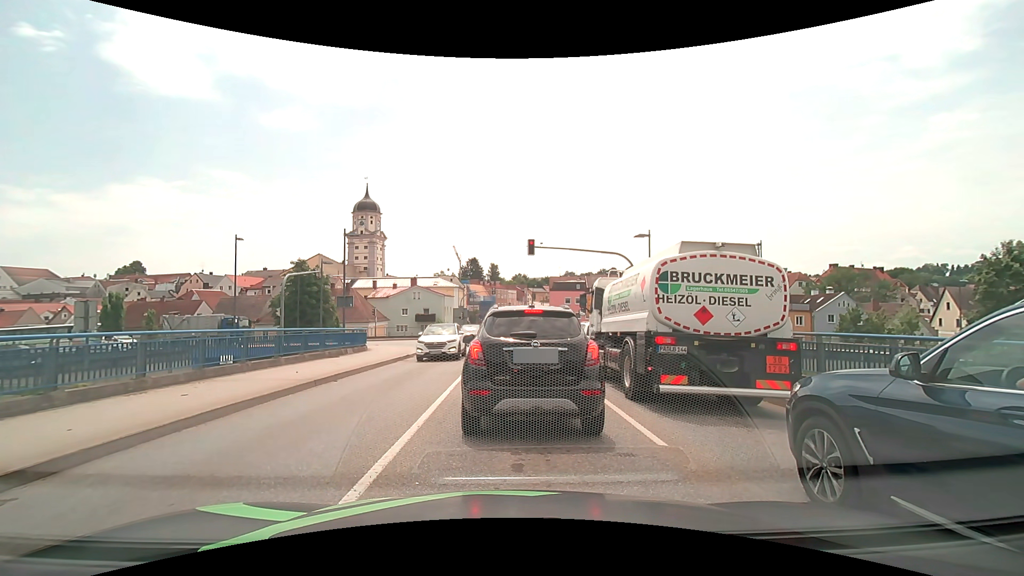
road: secondary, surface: asphalt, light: Day
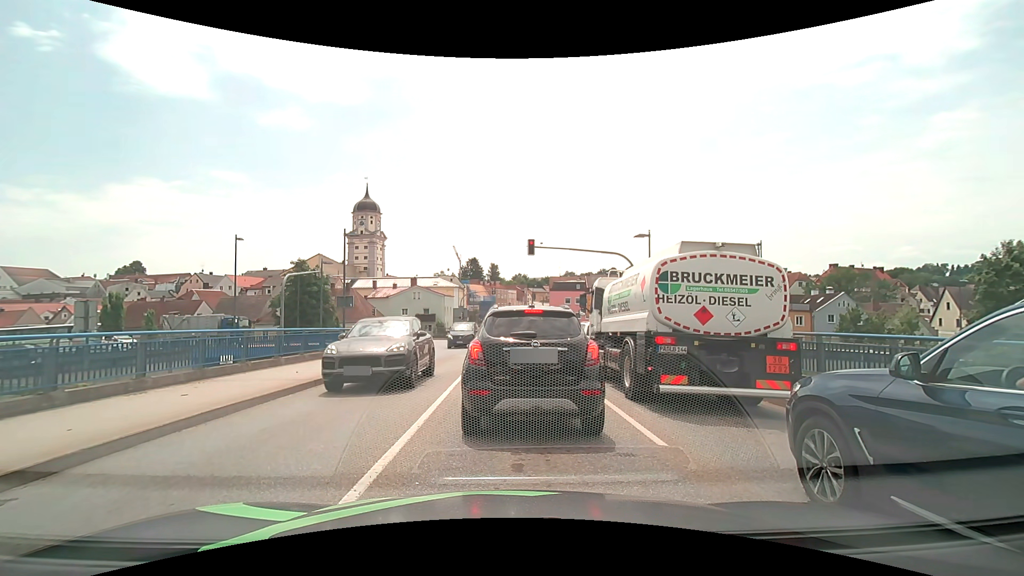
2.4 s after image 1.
(0.0, 0.0) m; 0°
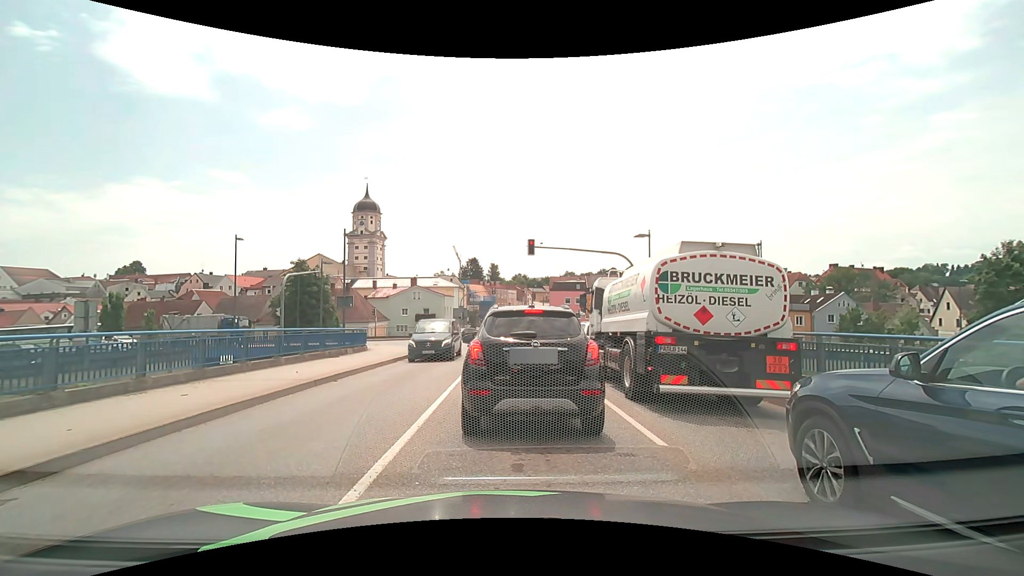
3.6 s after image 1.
(0.0, 0.0) m; 0°
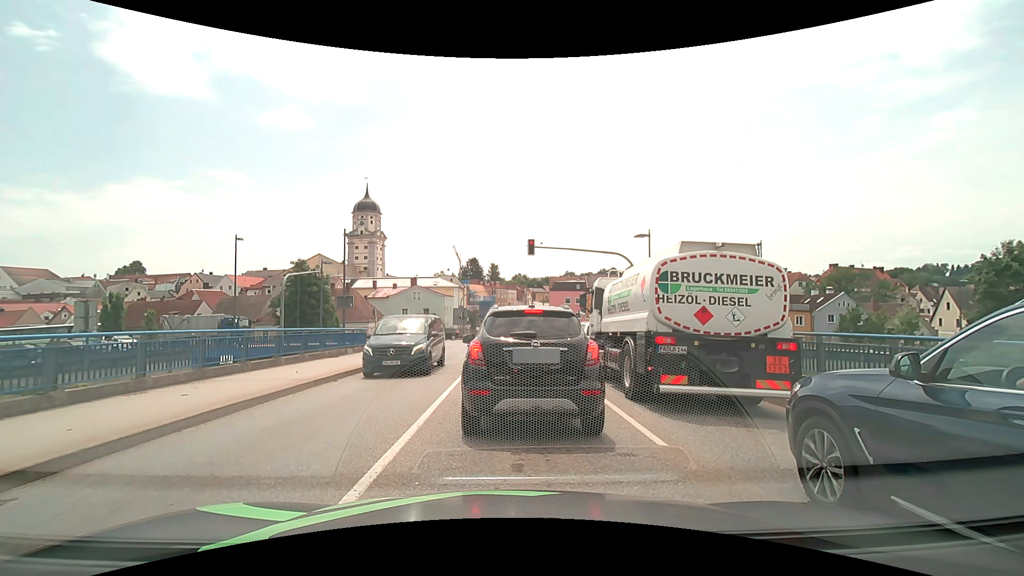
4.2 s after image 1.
(0.0, 0.0) m; 0°
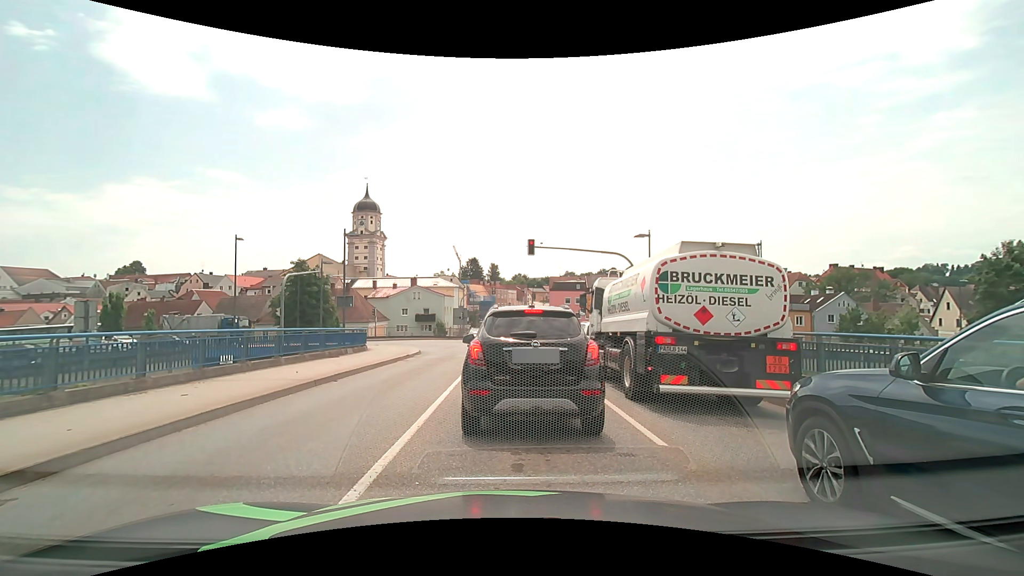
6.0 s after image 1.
(0.0, 0.0) m; 0°
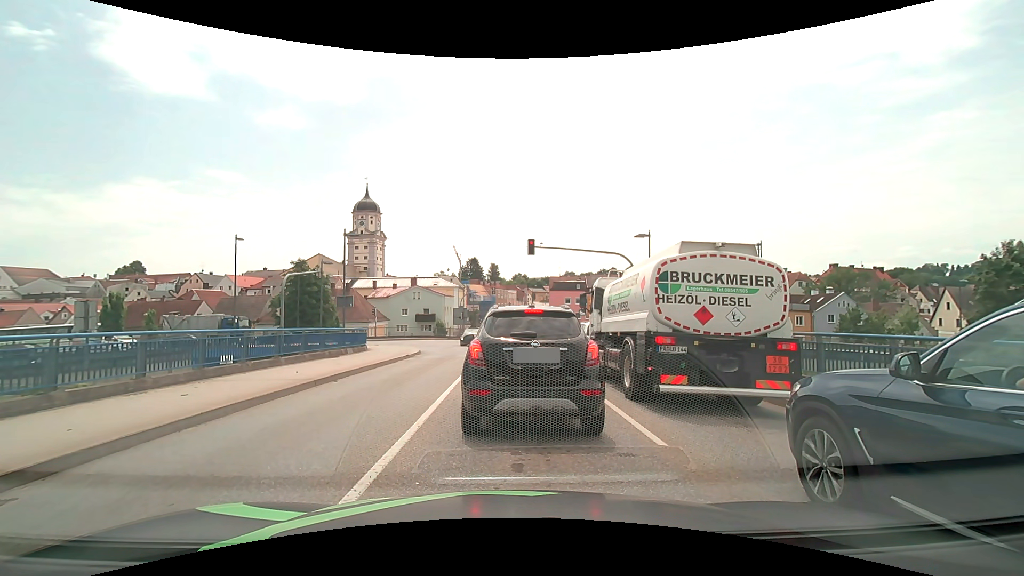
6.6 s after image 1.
(0.0, 0.0) m; 0°
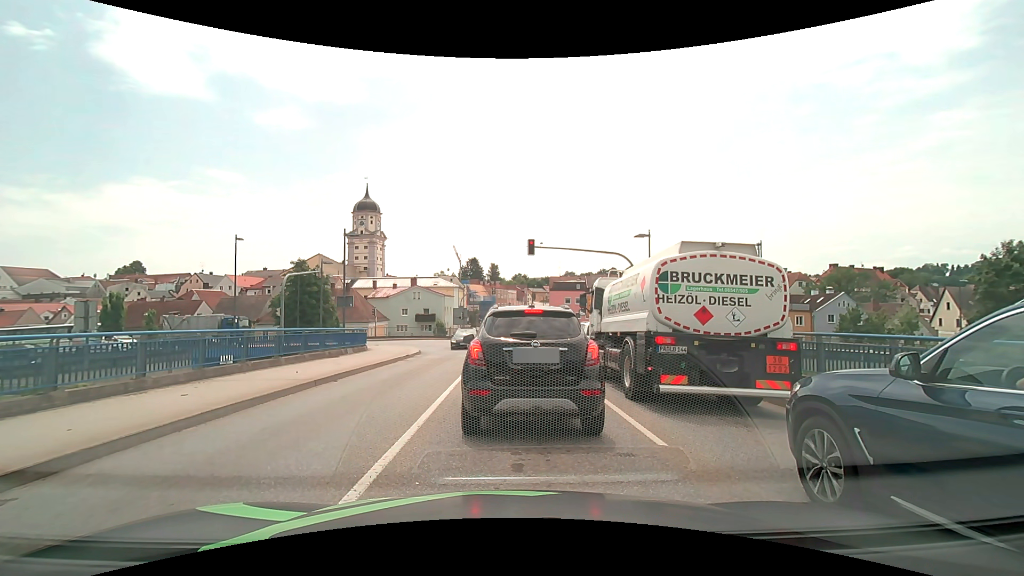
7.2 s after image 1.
(0.0, 0.0) m; 0°
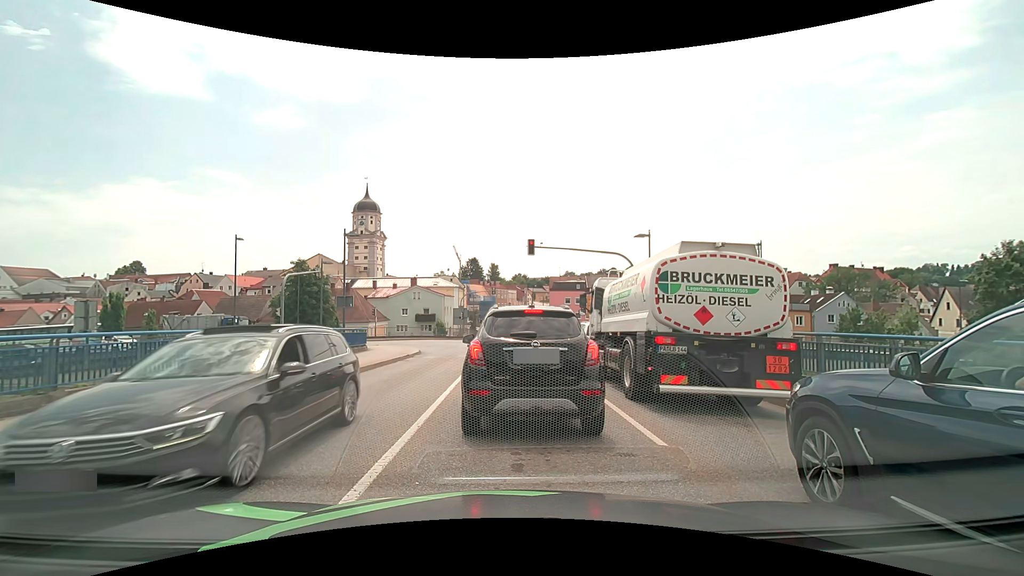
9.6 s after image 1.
(0.0, 0.0) m; 0°
